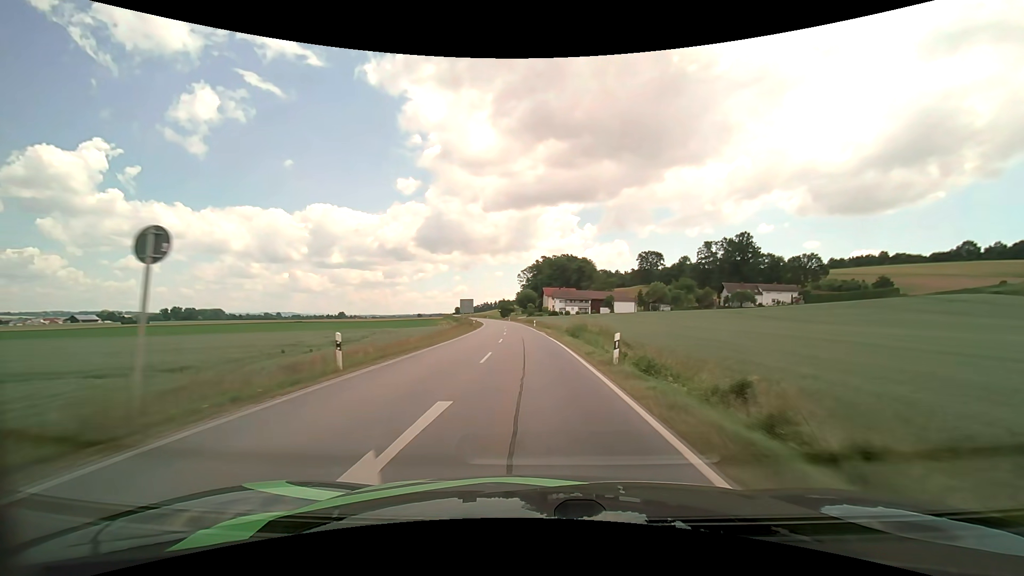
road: secondary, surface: asphalt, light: Day
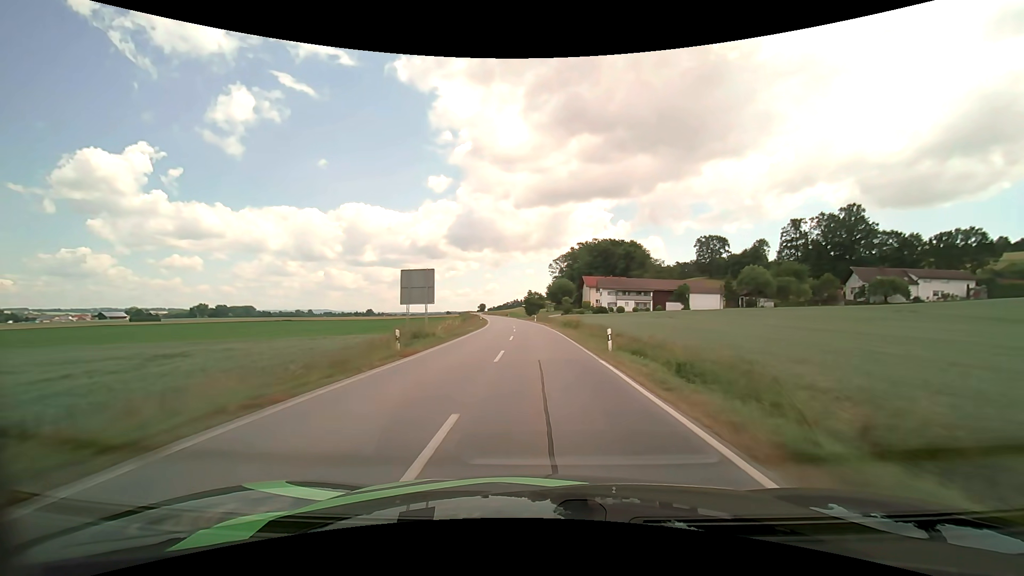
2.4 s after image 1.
(-1.9, +45.6) m; -4°
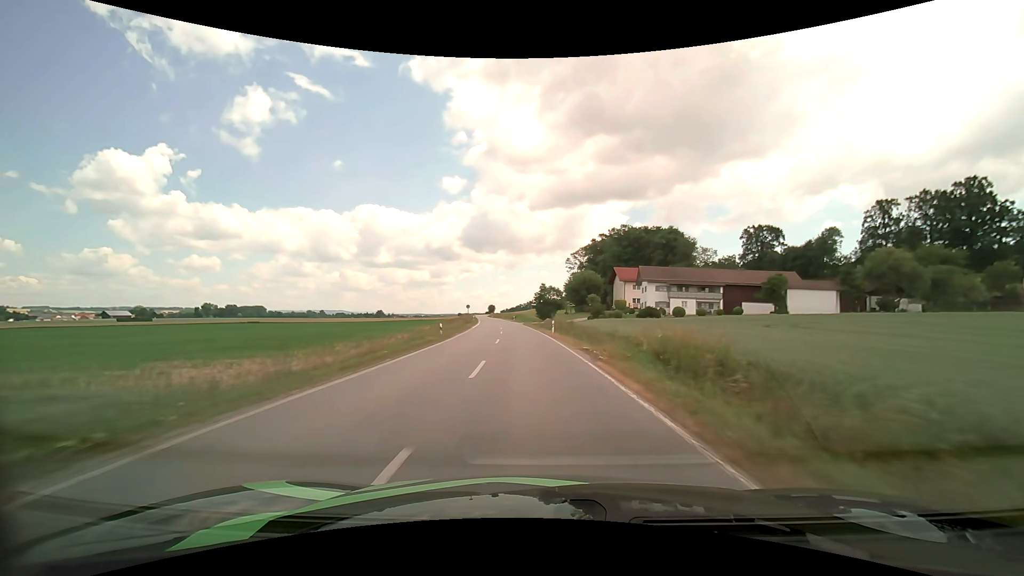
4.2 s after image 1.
(-0.5, +35.7) m; -2°
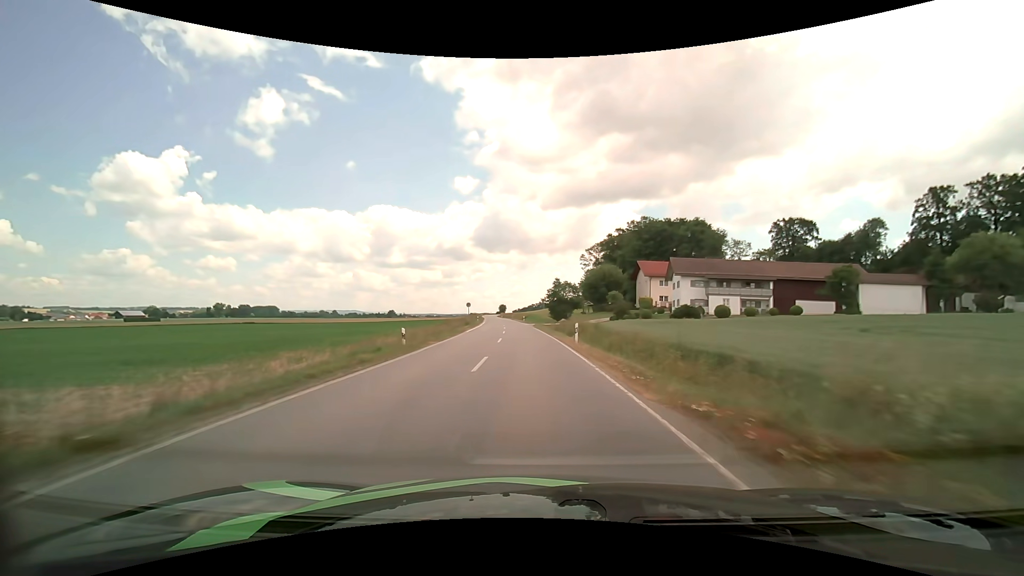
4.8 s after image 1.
(-0.1, +12.1) m; -1°
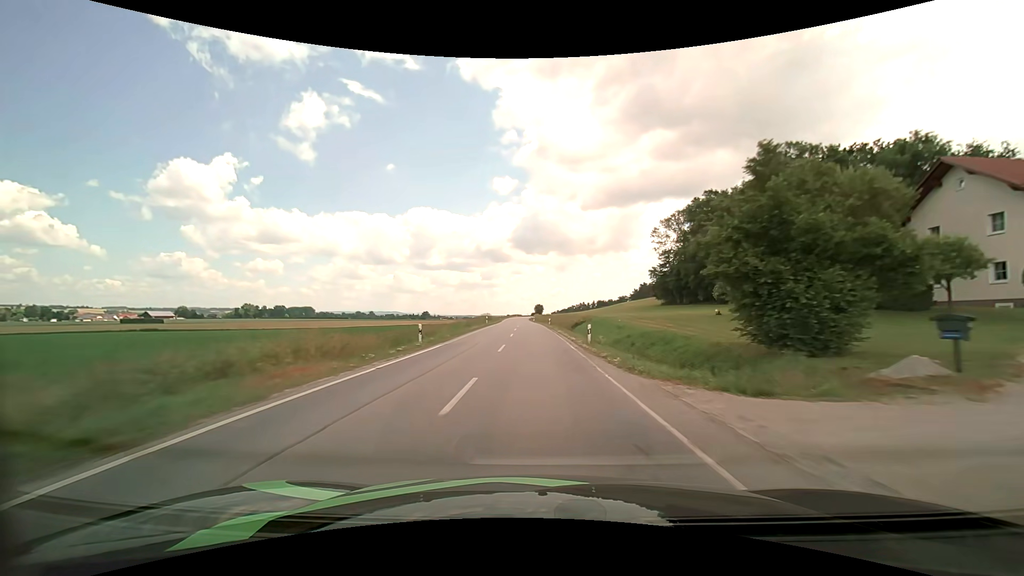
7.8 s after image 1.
(-3.0, +62.2) m; -5°
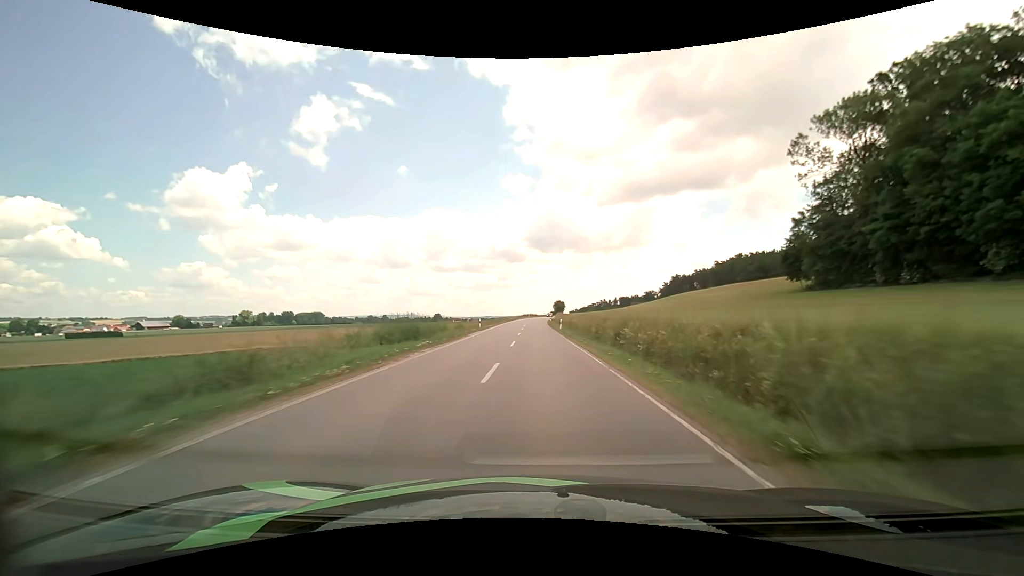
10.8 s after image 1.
(-1.4, +65.9) m; -2°
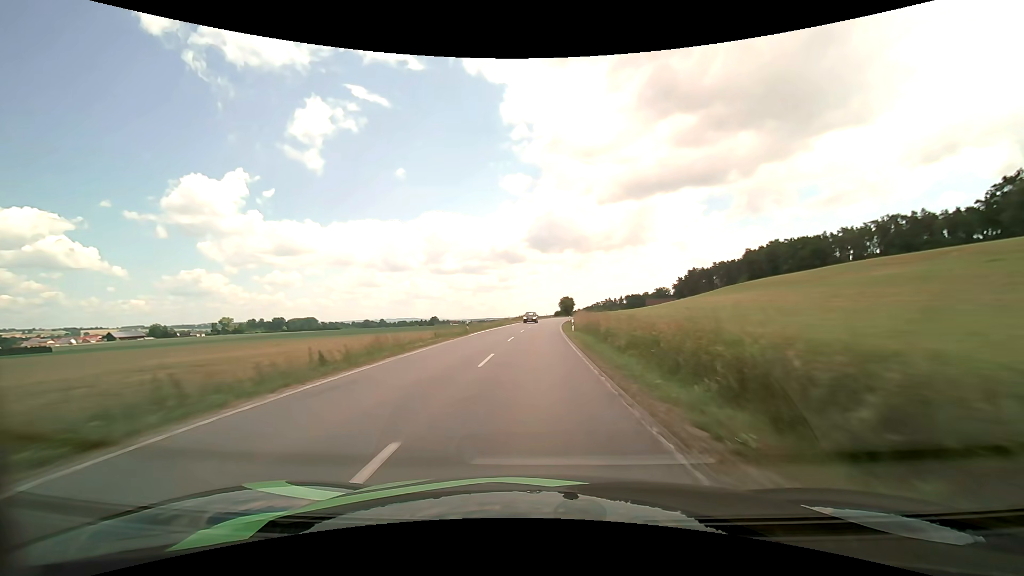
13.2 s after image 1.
(0.0, +54.5) m; 0°
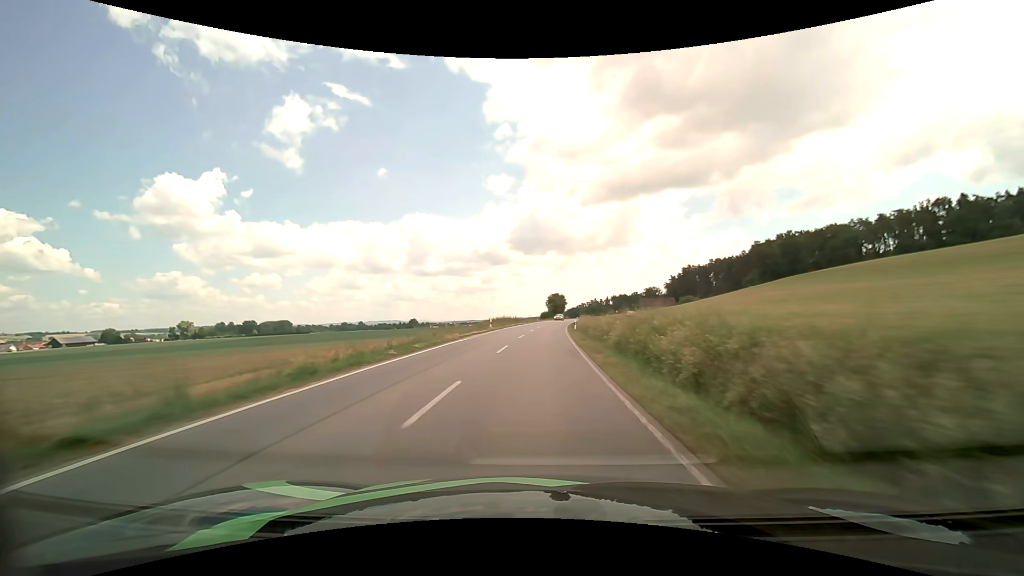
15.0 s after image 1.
(+0.4, +40.4) m; +2°
(0, +10) (0, +20) (+1, +30) (+1, +40) (+2, +50) (+2, +60) (+3, +70) (+4, +80) (+5, +90) (+6, +100) m
